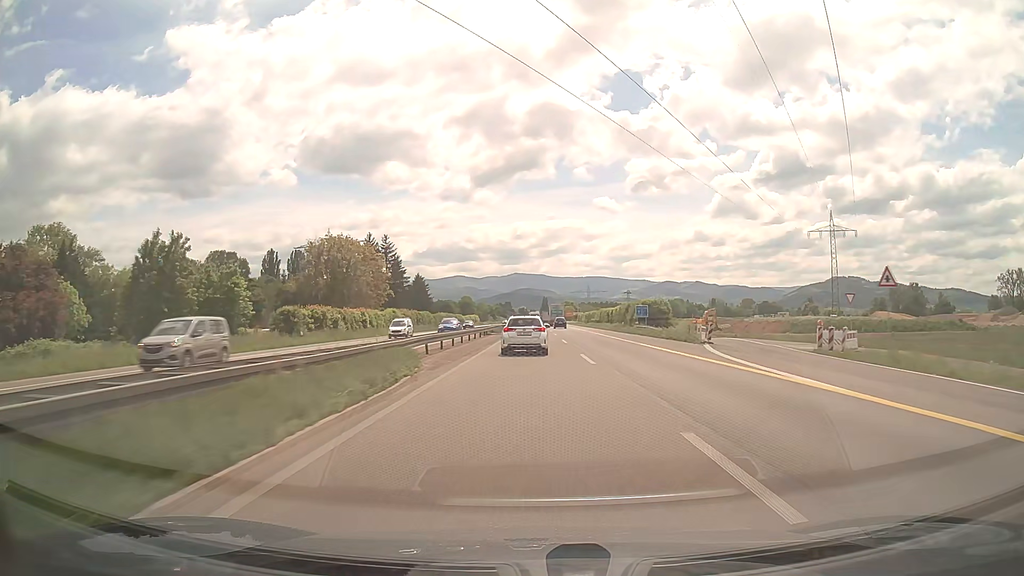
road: trunk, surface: asphalt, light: Day
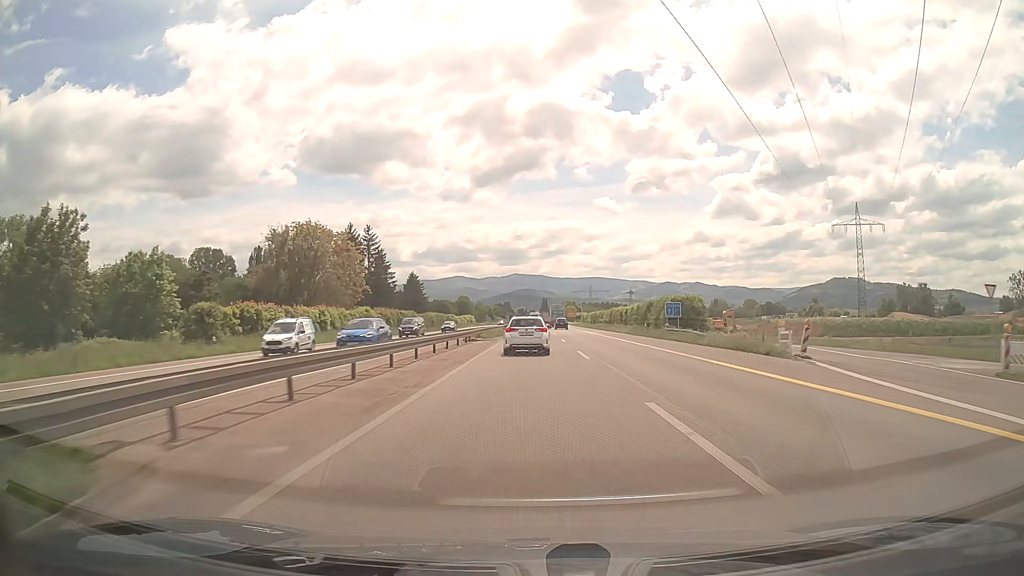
(0.0, +15.0) m; 0°
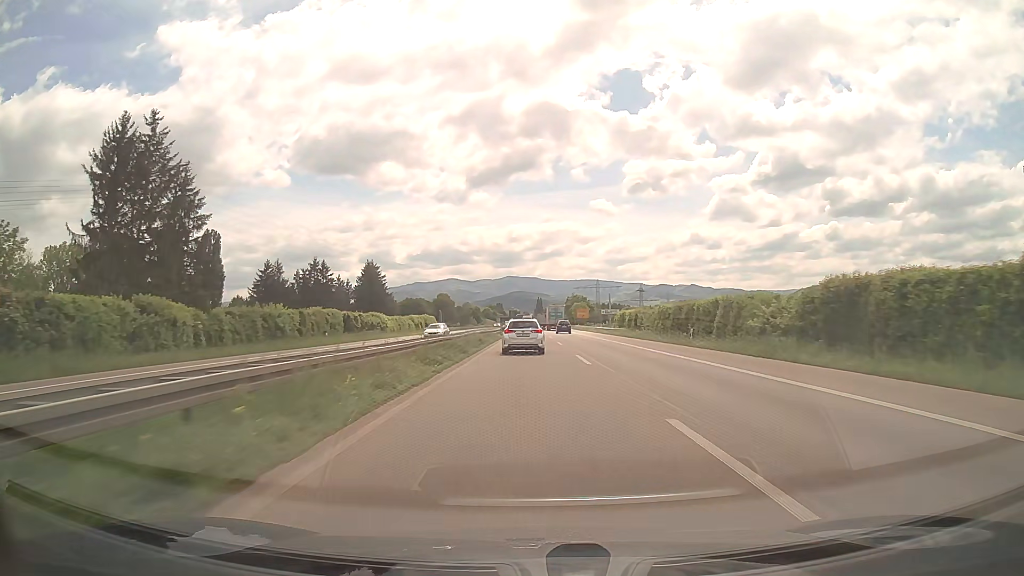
(+0.4, +74.1) m; +1°
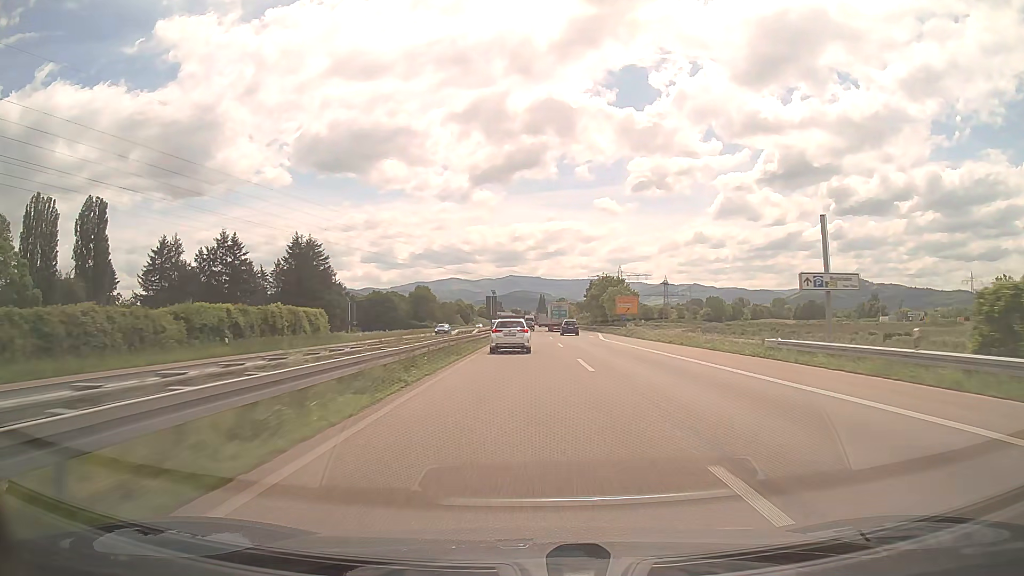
(0.0, +75.4) m; 0°
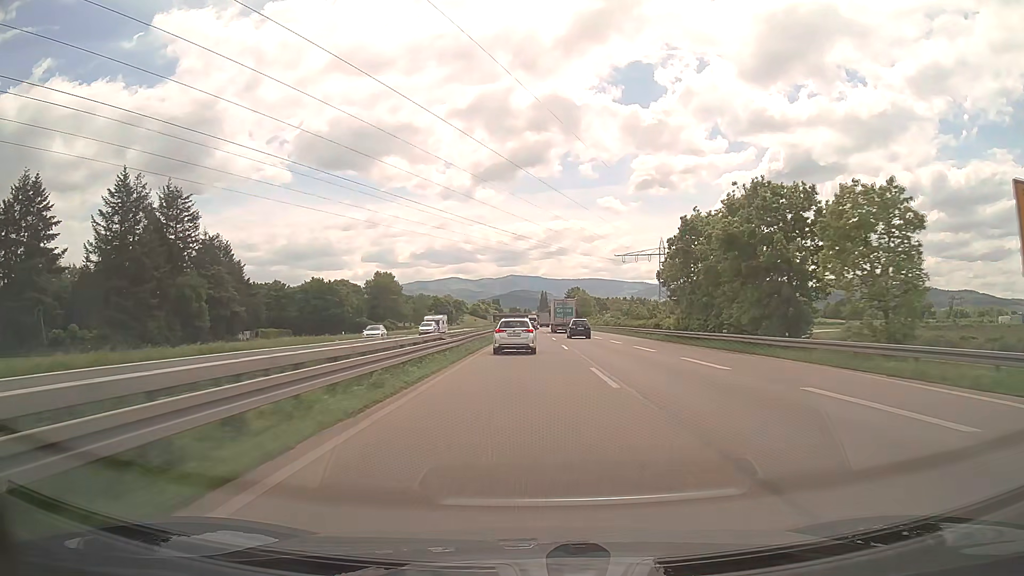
(0.0, +77.2) m; 0°
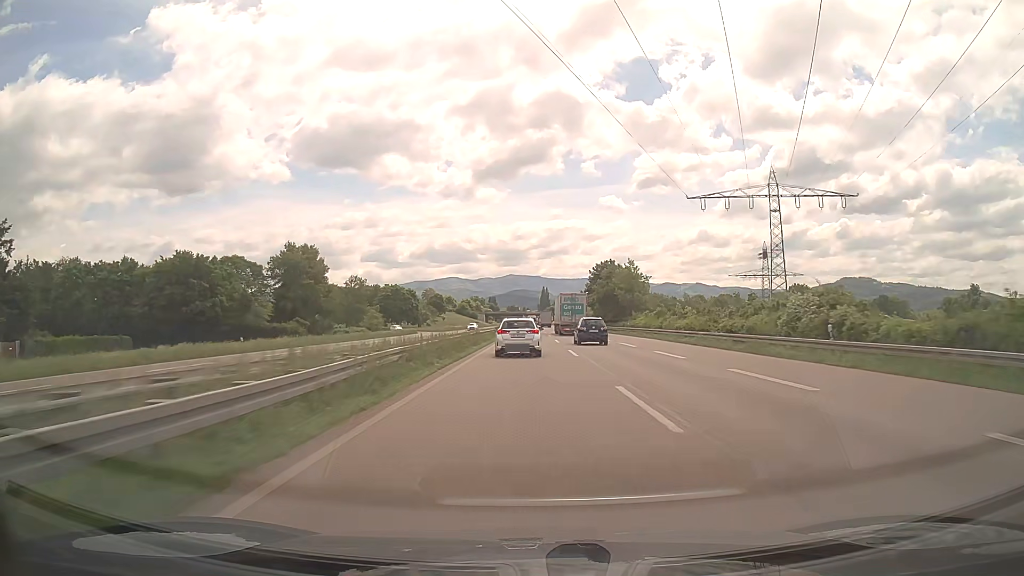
(0.0, +78.5) m; 0°
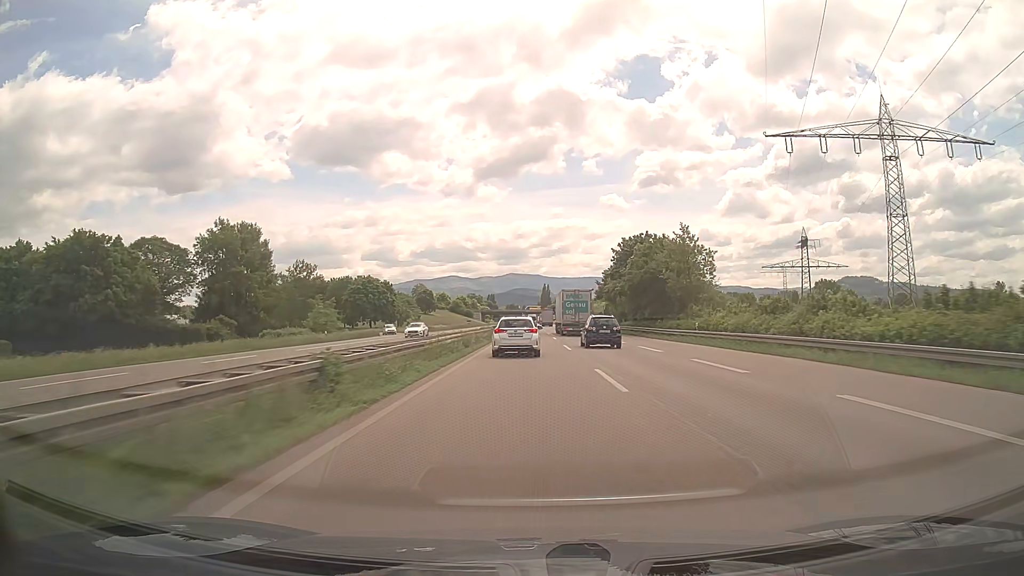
(+0.1, +31.3) m; 0°
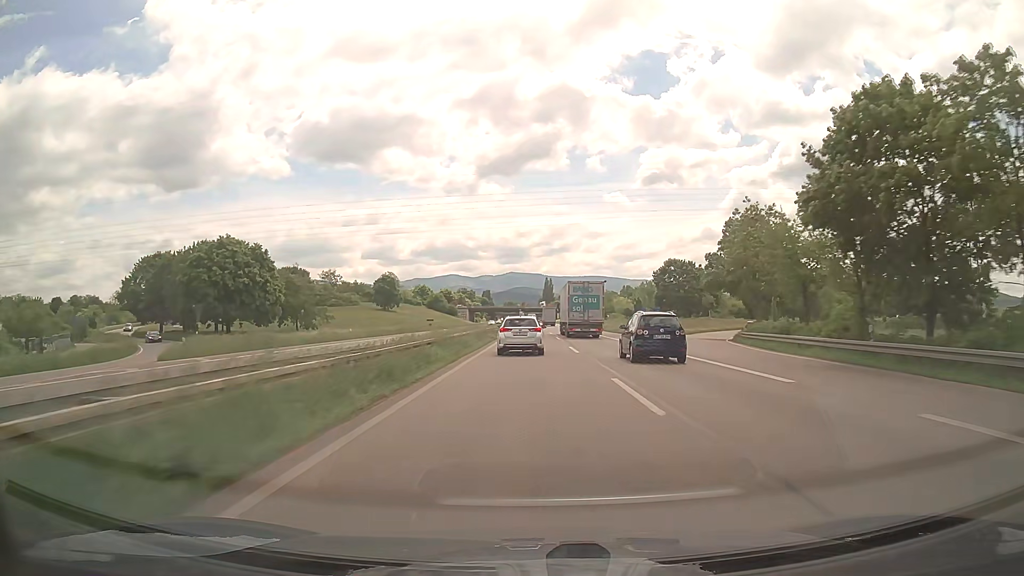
(-0.1, +74.8) m; 0°
(0, +10) (0, +20) (0, +30) (0, +40) (0, +50) (0, +60) (0, +70) (0, +80) (0, +90) (0, +100) m
